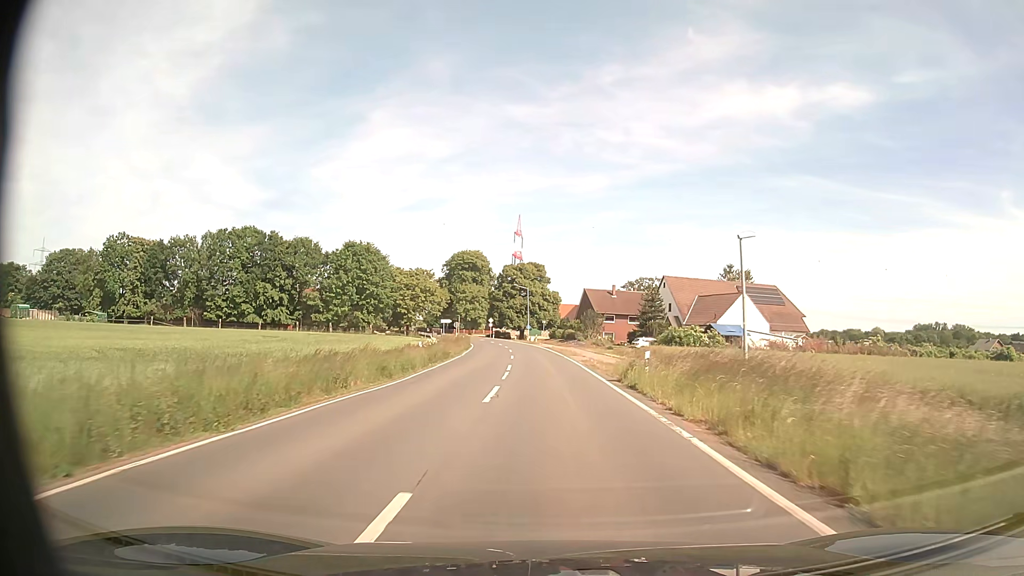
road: secondary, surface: asphalt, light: Day
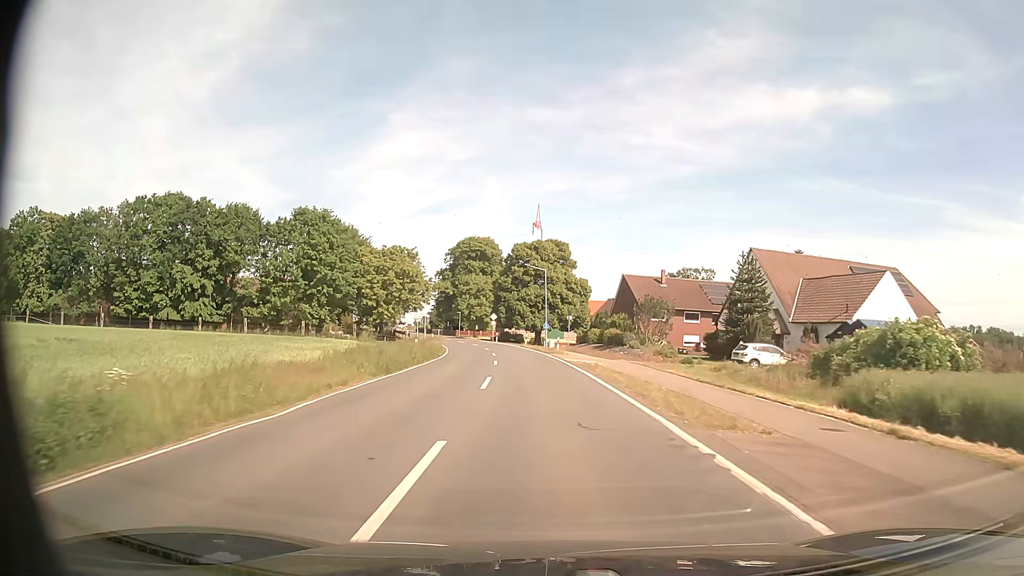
(-0.4, +32.8) m; -2°
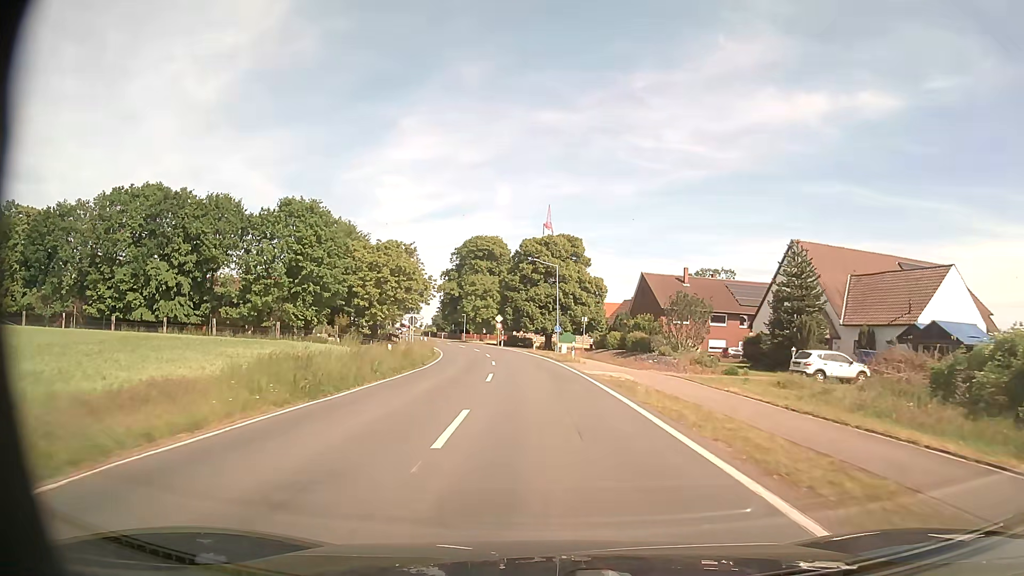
(-0.1, +8.2) m; -1°
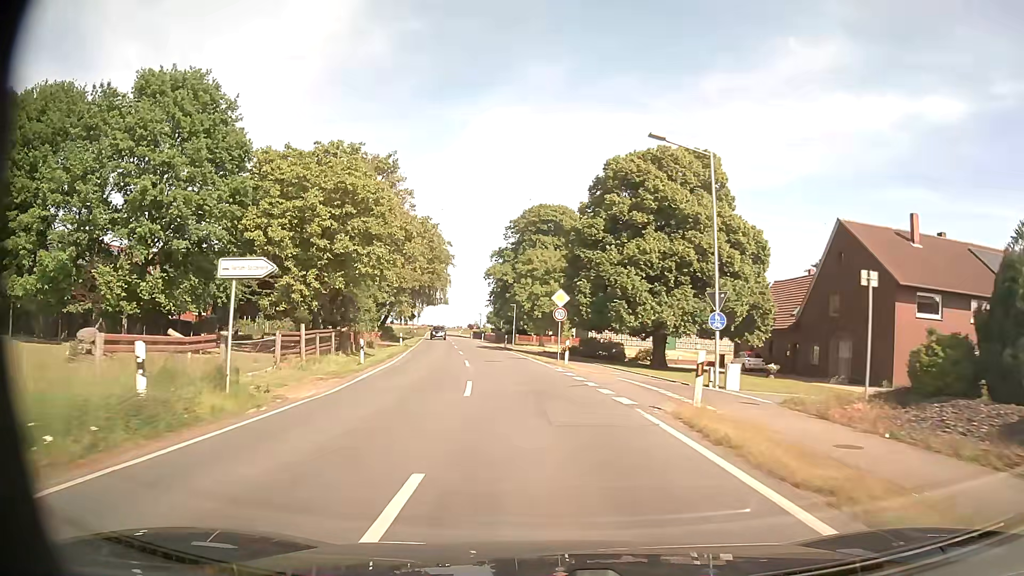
(-2.0, +41.0) m; -6°
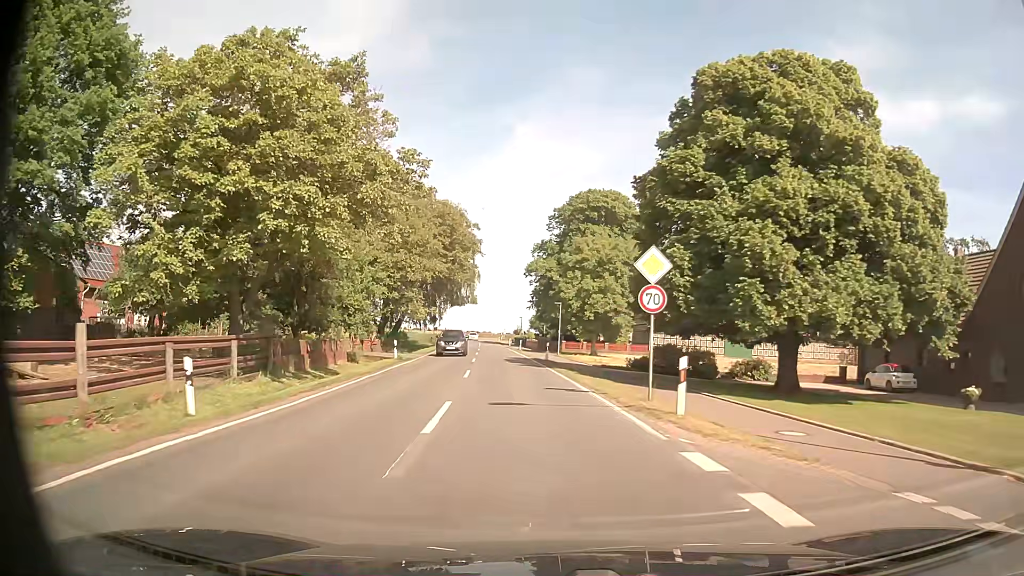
(-0.5, +16.4) m; -3°
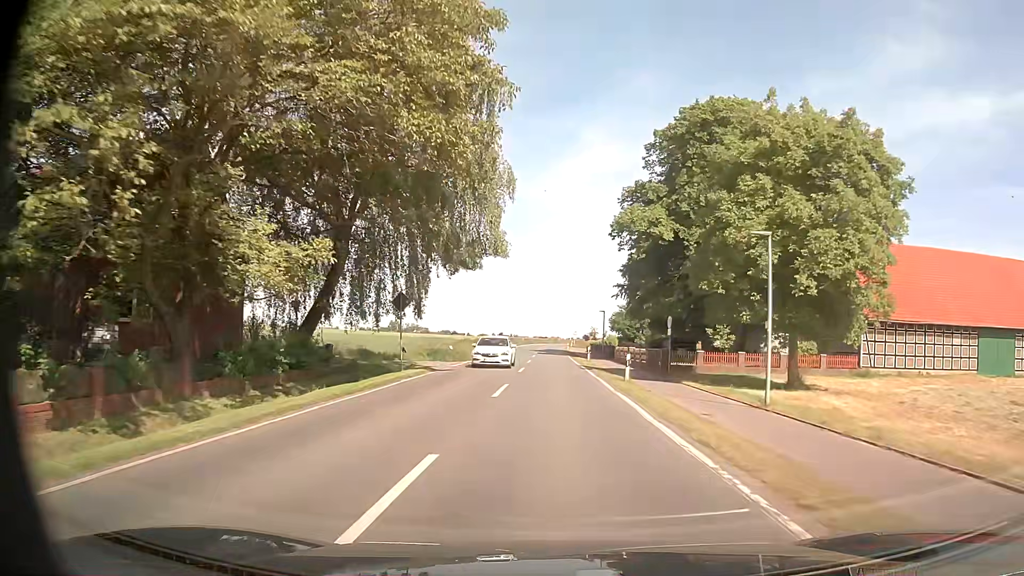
(-3.2, +41.4) m; -6°
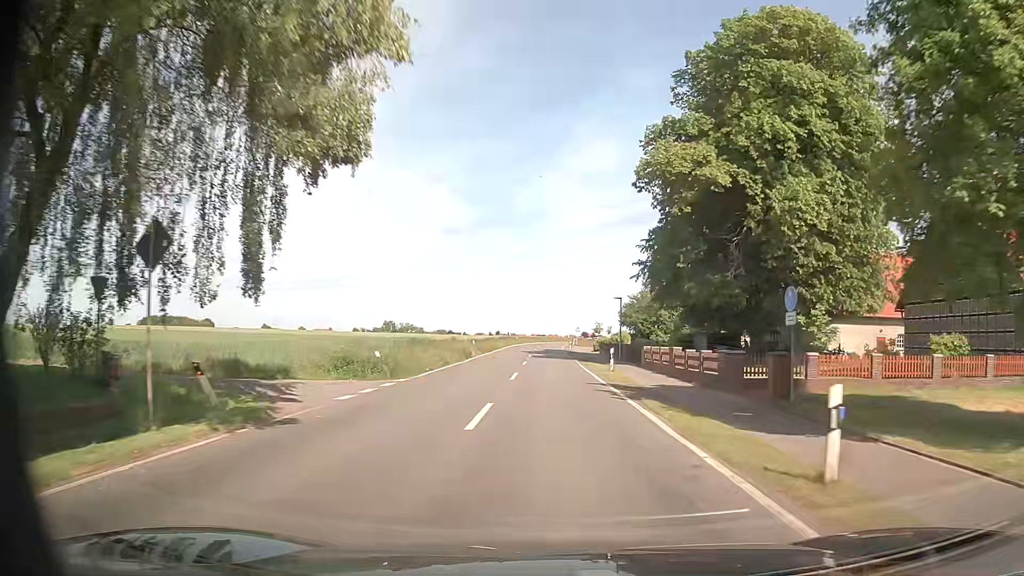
(0.0, +17.6) m; 0°
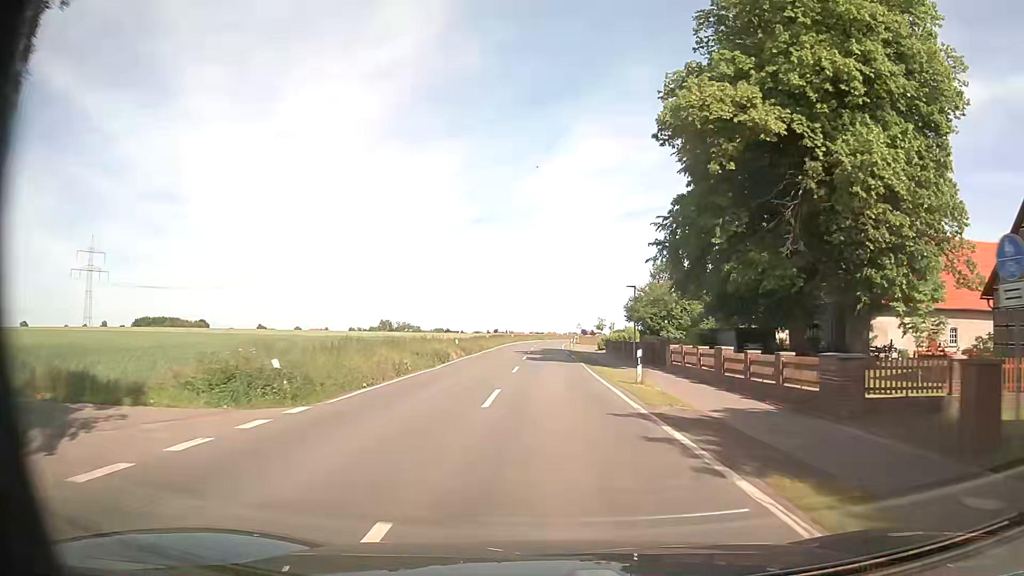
(0.0, +9.0) m; 0°
(0, +10) (0, +20) (0, +30) (0, +40) (0, +50) (+1, +60) (+1, +70) (+1, +80) (+2, +90) (+2, +100) m
